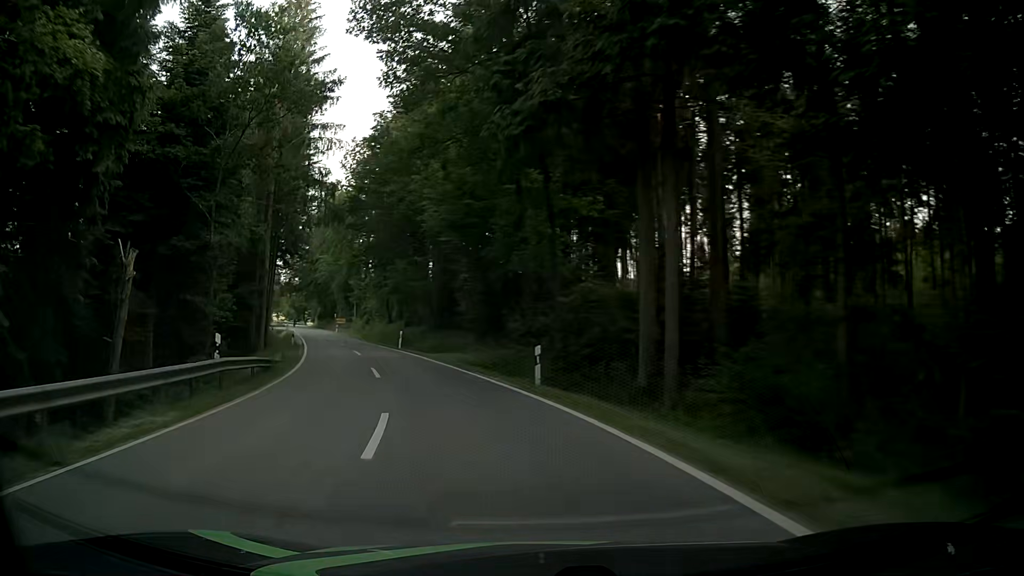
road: tertiary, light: Day
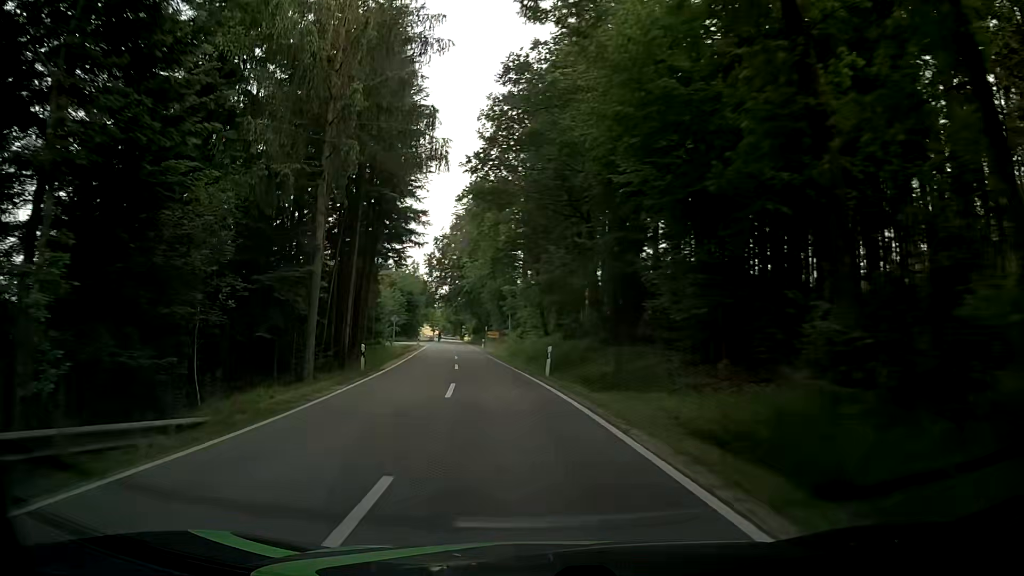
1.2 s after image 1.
(-2.3, +16.9) m; -14°
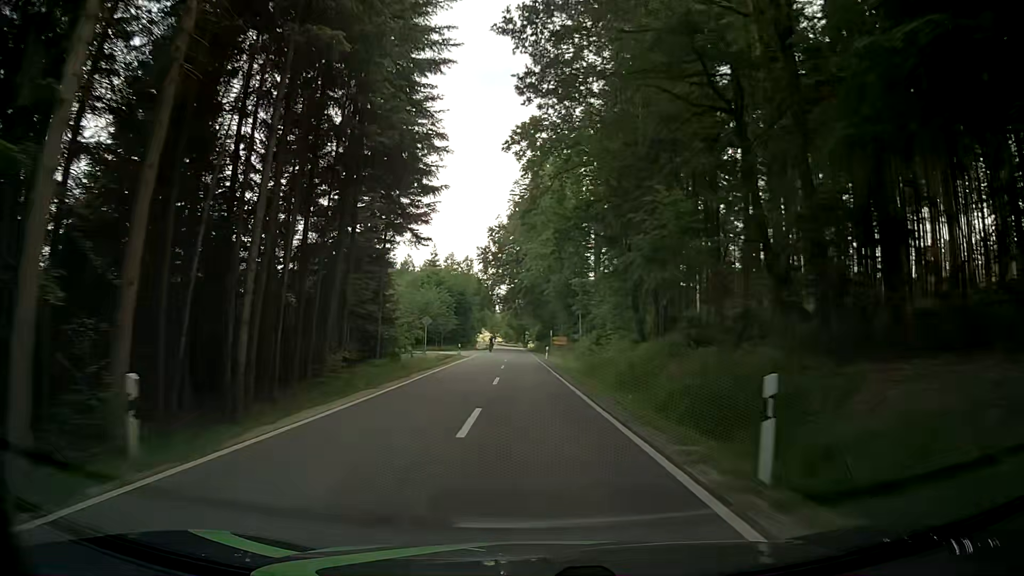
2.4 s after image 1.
(-1.0, +17.8) m; -6°
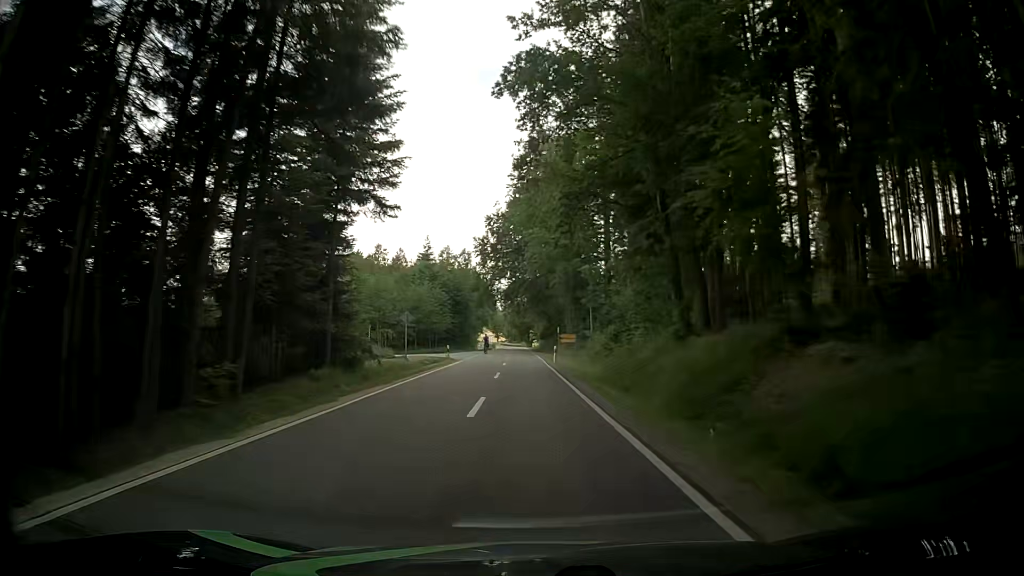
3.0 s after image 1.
(-0.1, +9.3) m; 0°
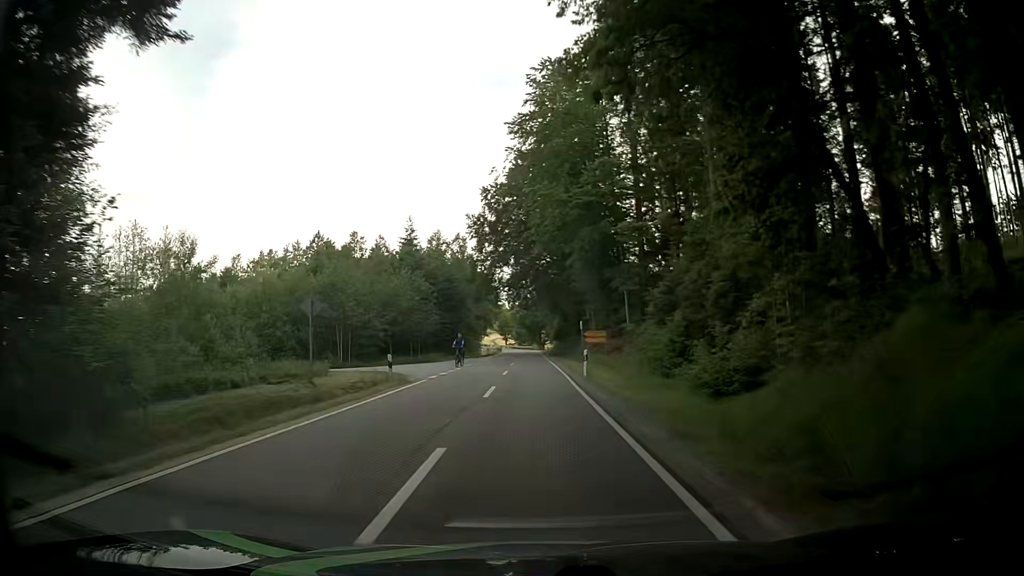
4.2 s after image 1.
(-0.3, +19.4) m; -1°
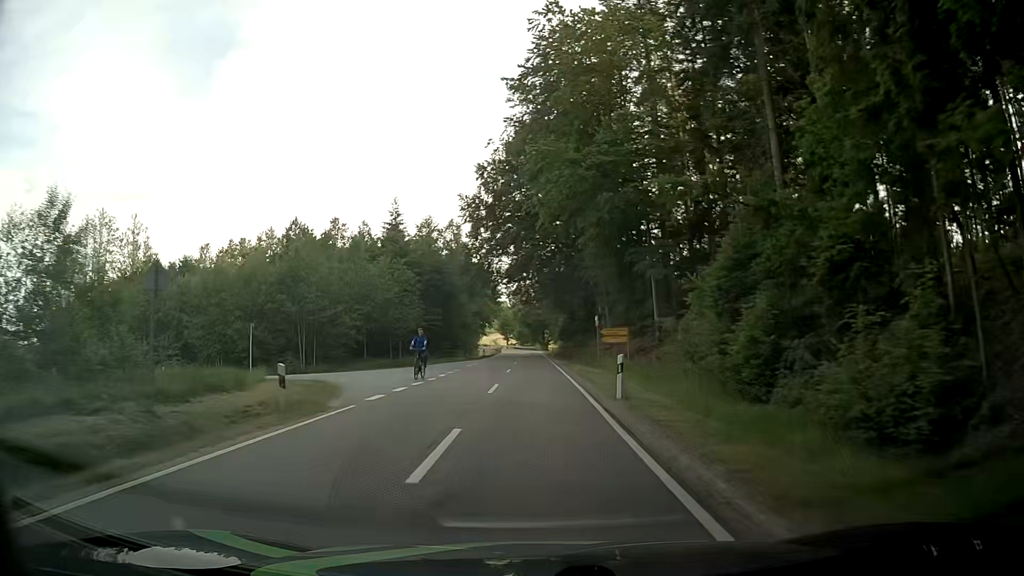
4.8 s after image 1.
(0.0, +10.0) m; 0°
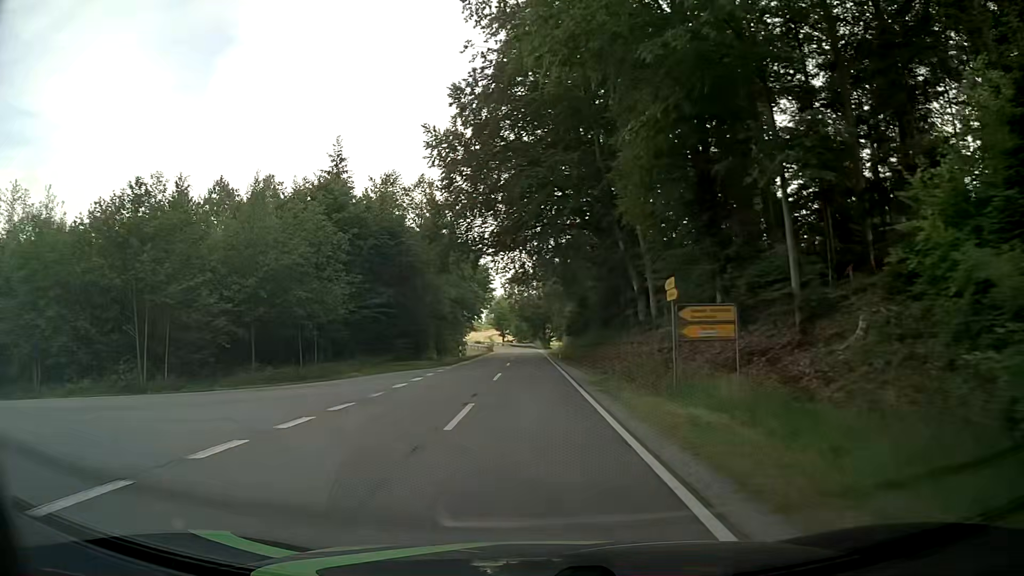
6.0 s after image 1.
(-0.1, +20.5) m; 0°
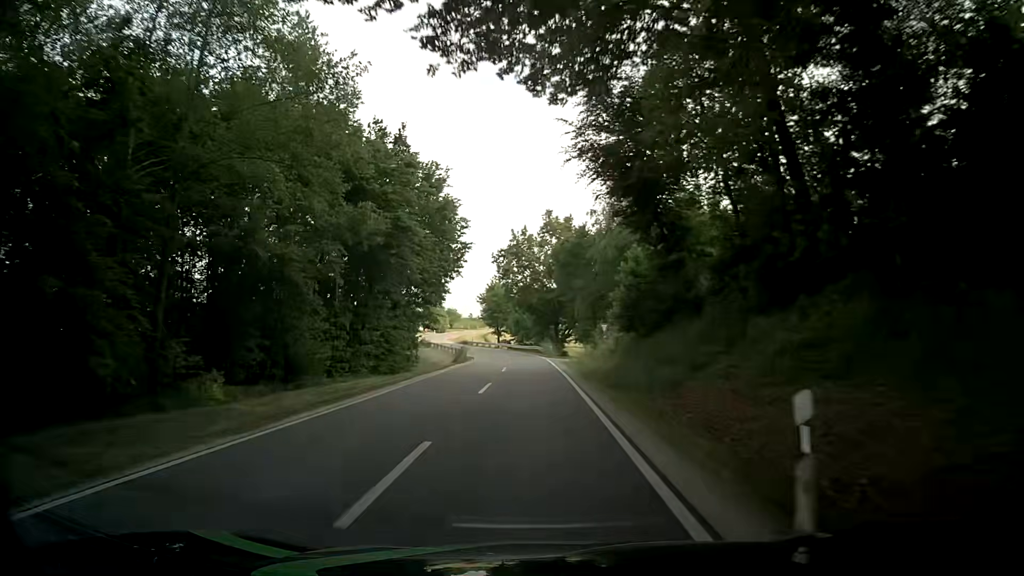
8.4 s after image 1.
(-0.2, +40.7) m; 0°
(0, +10) (0, +20) (0, +30) (-1, +40) (-1, +50) (-2, +60) (-3, +70) (-5, +80) (-7, +89) (-10, +99) m
